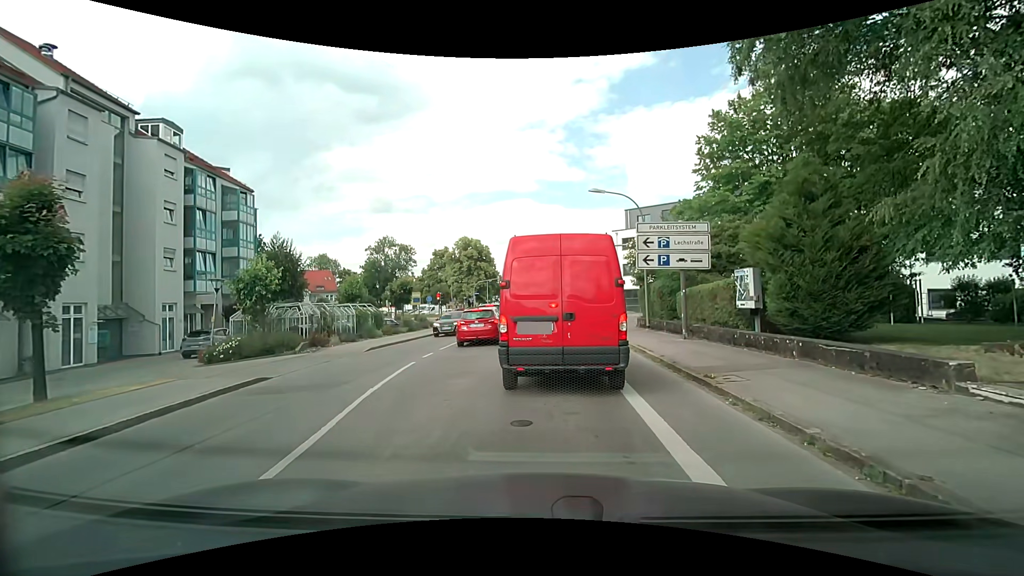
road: tertiary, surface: asphalt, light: Day
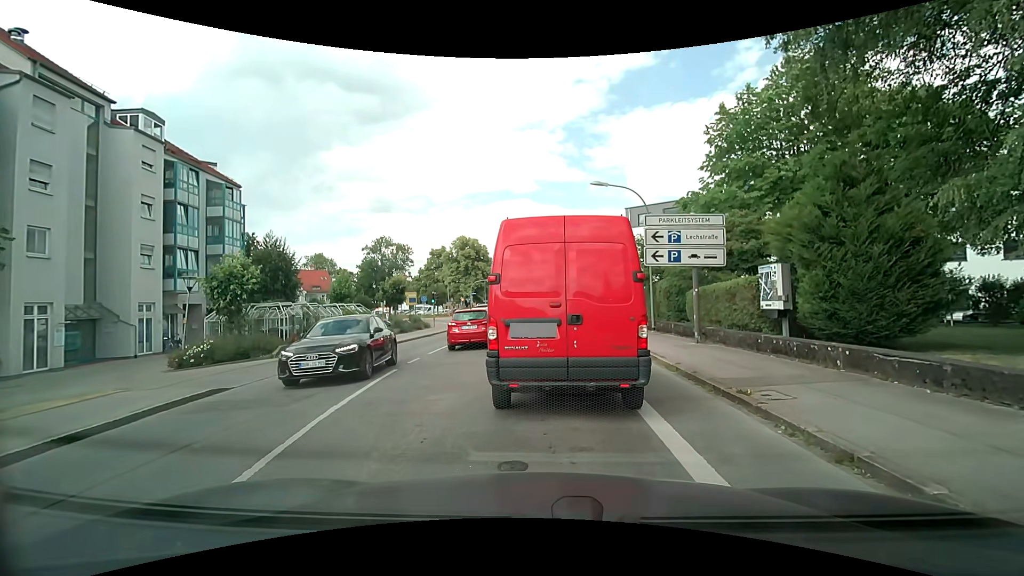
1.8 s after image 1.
(0.0, +1.5) m; 0°
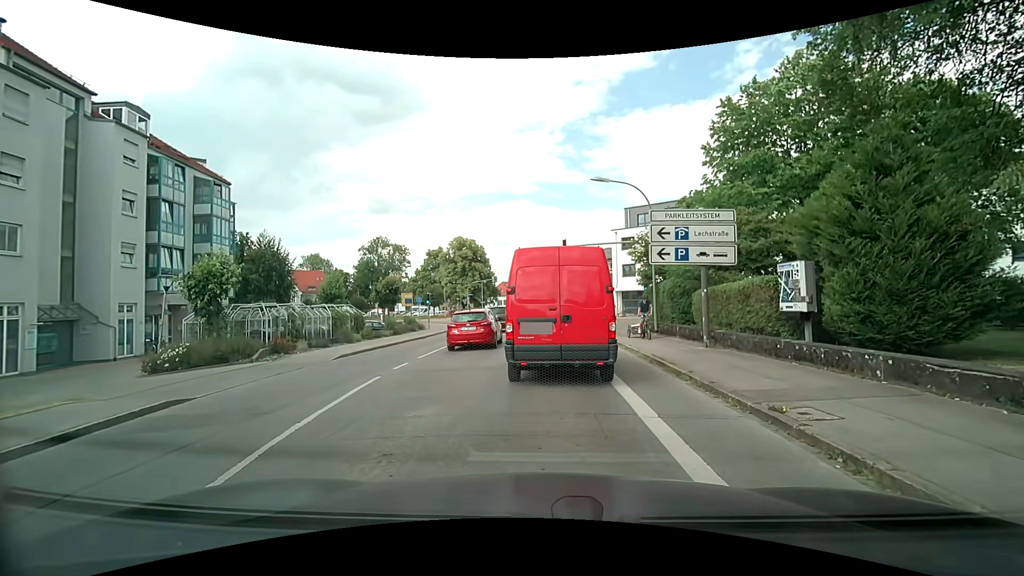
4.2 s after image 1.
(0.0, +1.1) m; 0°
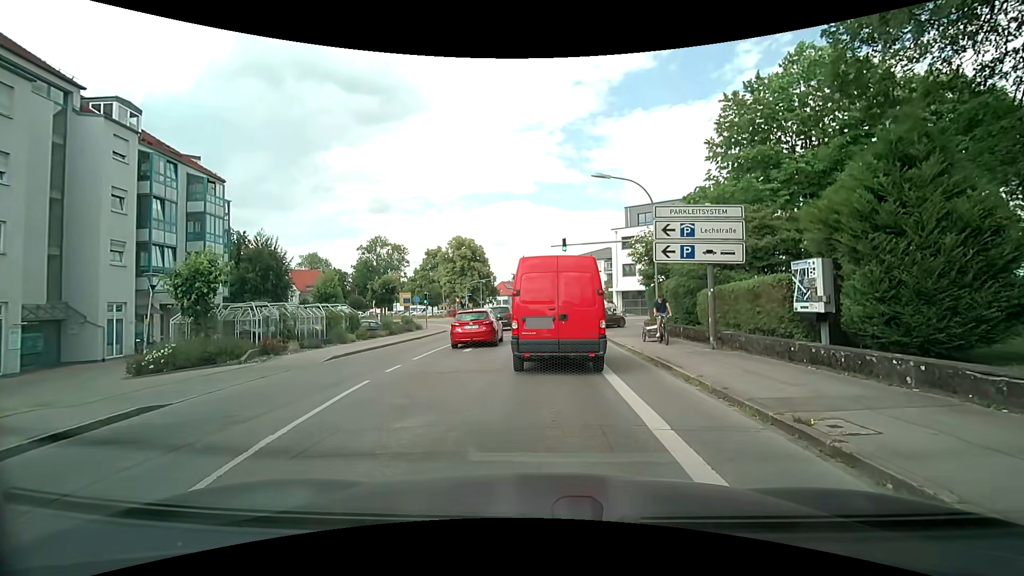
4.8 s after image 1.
(0.0, +0.7) m; 0°
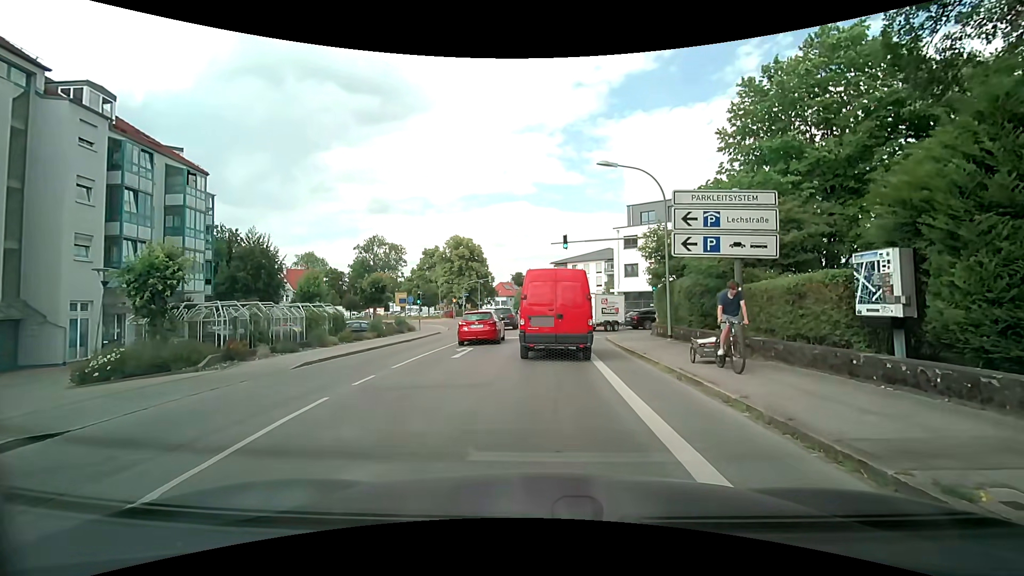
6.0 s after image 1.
(0.0, +2.1) m; -2°
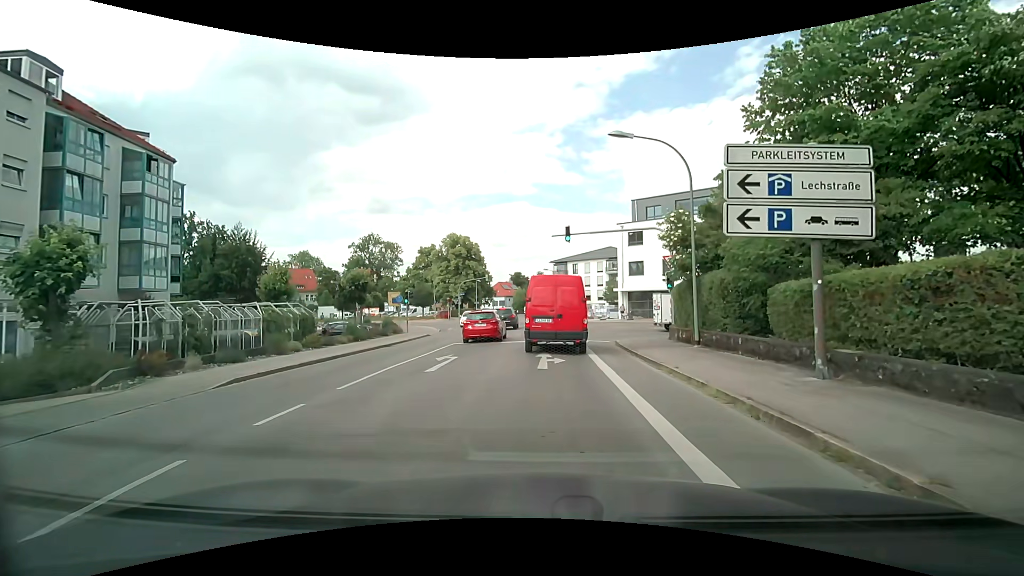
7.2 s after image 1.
(+0.2, +3.6) m; +3°
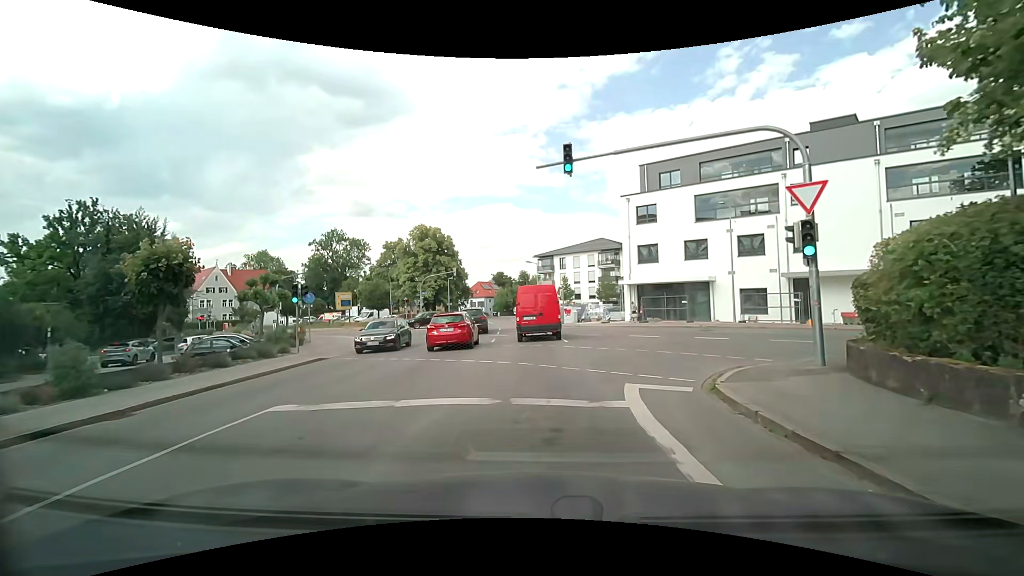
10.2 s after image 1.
(0.0, +14.6) m; 0°
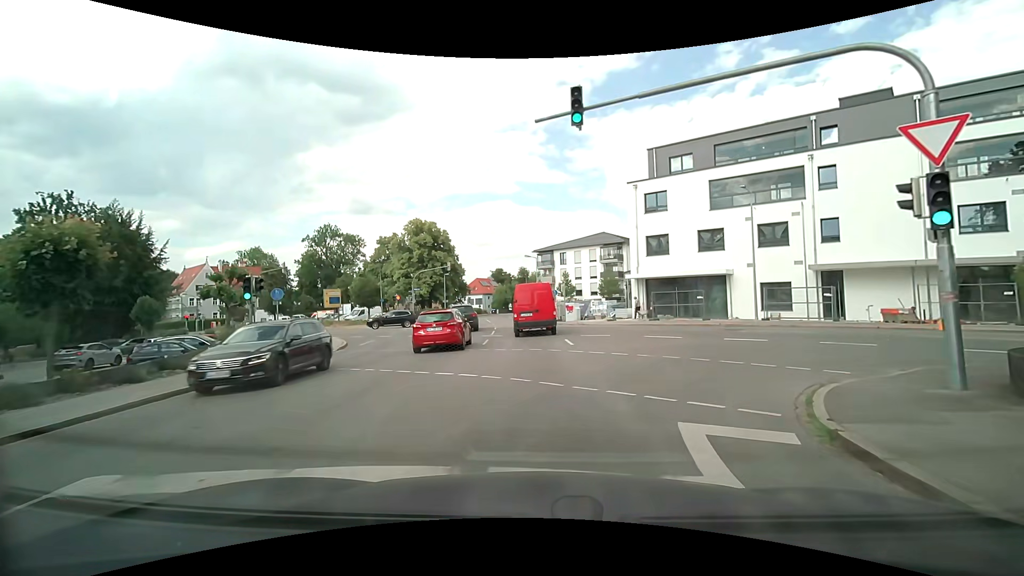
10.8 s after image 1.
(0.0, +3.6) m; 0°
(0, +10) (0, +20) (-1, +30) (-1, +40) (-2, +50) (-4, +60) (-5, +70) (-6, +80) (-7, +90) (-7, +100) m
